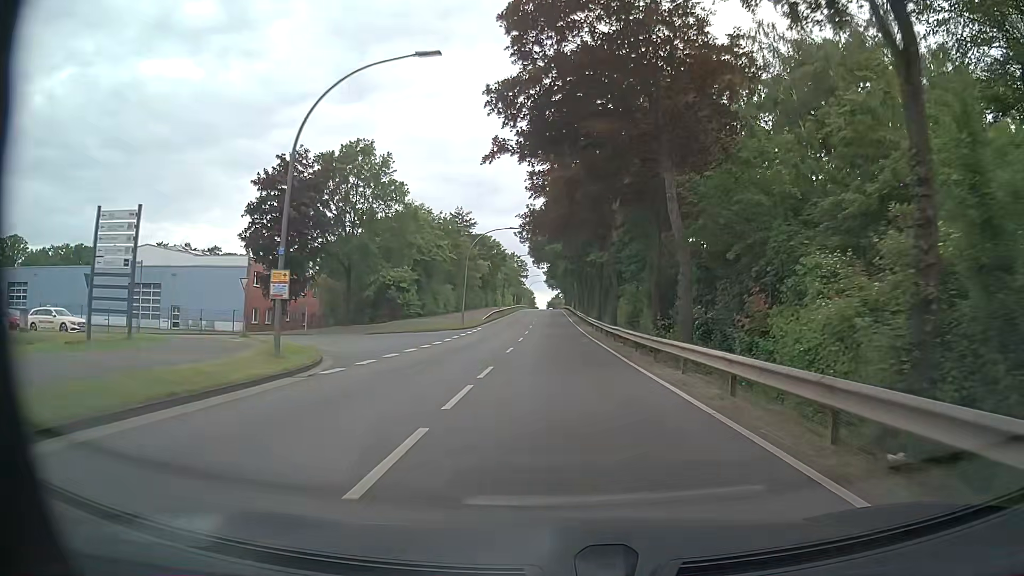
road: unclassified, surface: asphalt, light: Day
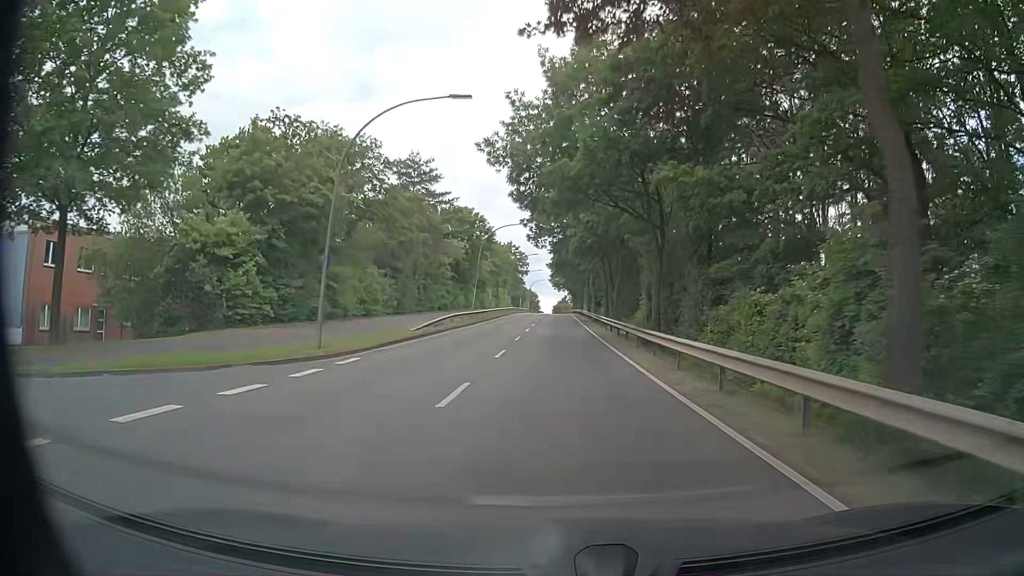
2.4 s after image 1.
(-0.6, +31.4) m; -1°
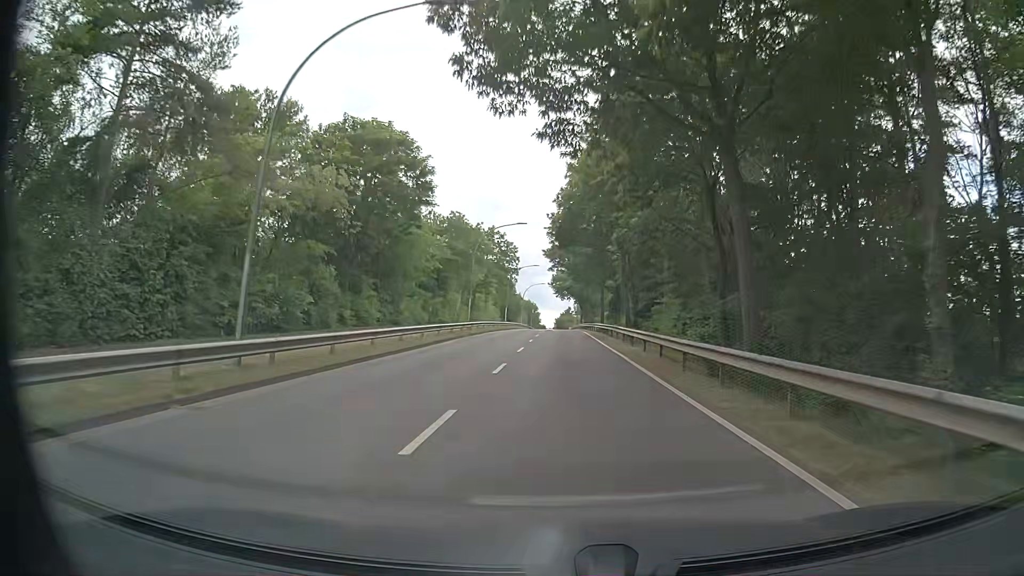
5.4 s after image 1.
(-0.3, +39.0) m; 0°
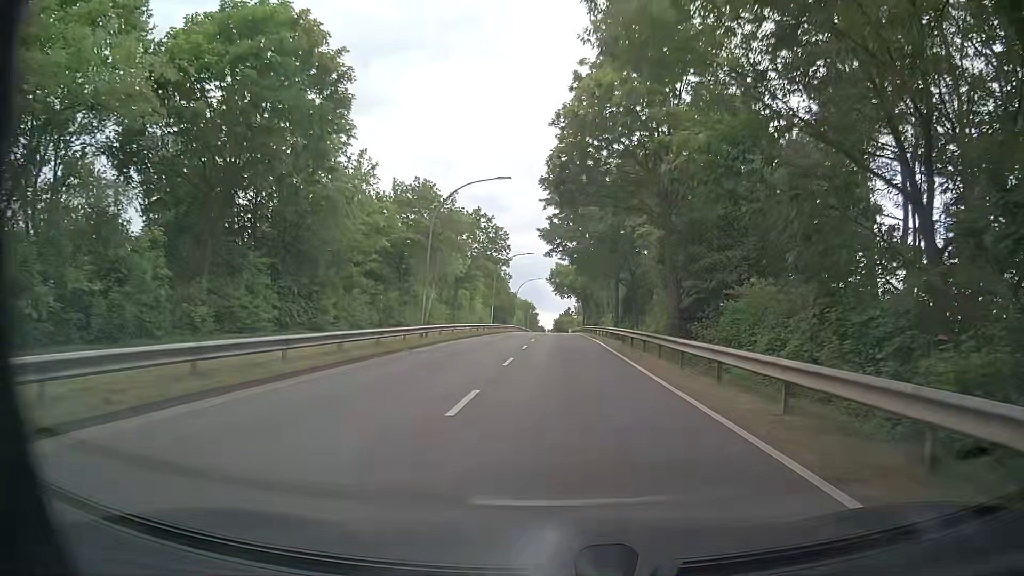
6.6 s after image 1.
(-0.1, +15.6) m; 0°
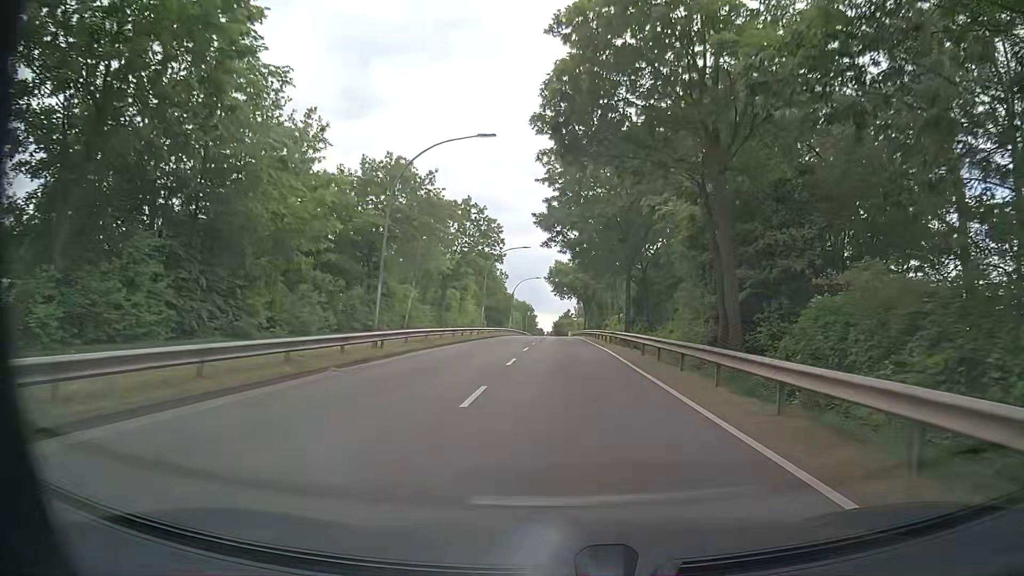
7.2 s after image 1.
(0.0, +7.8) m; 0°
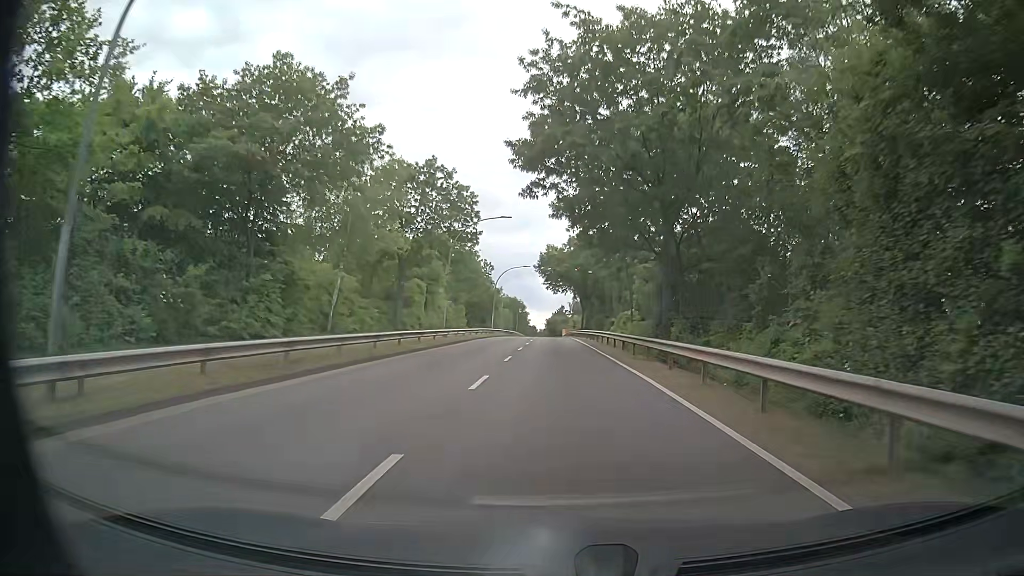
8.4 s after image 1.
(+0.1, +15.7) m; 0°
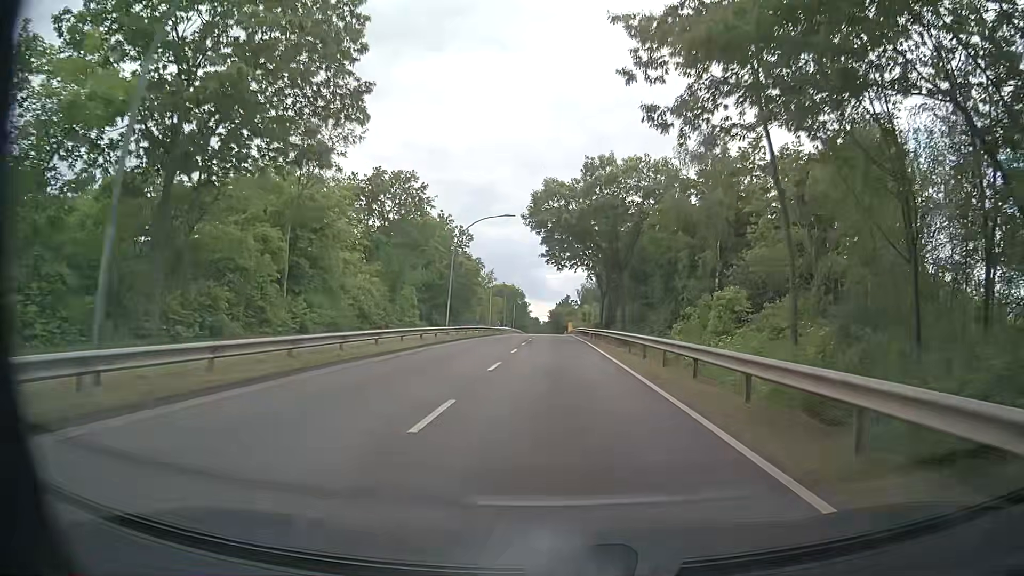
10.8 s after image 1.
(-0.1, +31.8) m; 0°
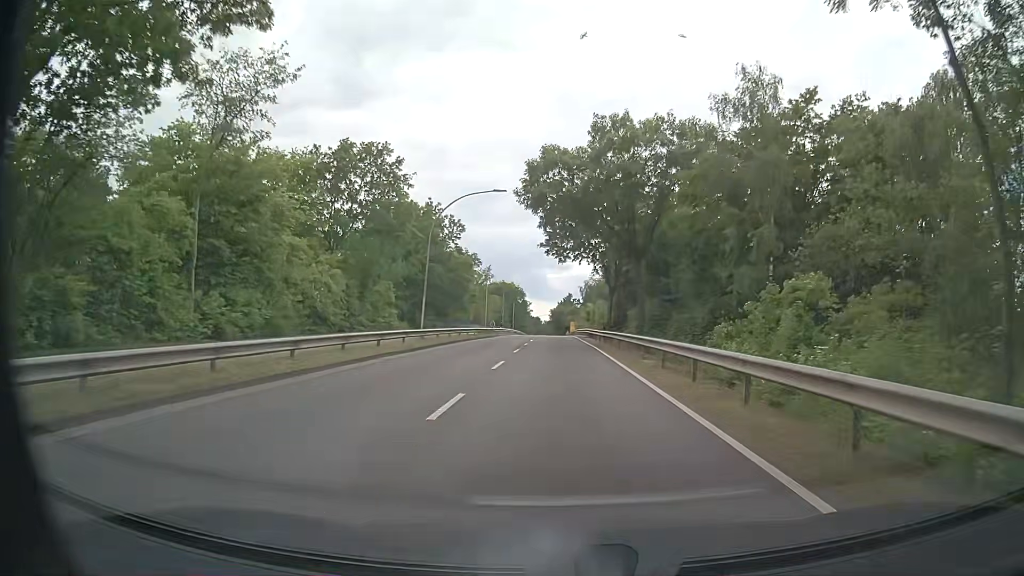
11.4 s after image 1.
(0.0, +8.0) m; 0°
(0, +10) (0, +20) (0, +30) (0, +40) (0, +50) (0, +60) (-1, +70) (-1, +80) (-1, +90) (-1, +100) m
